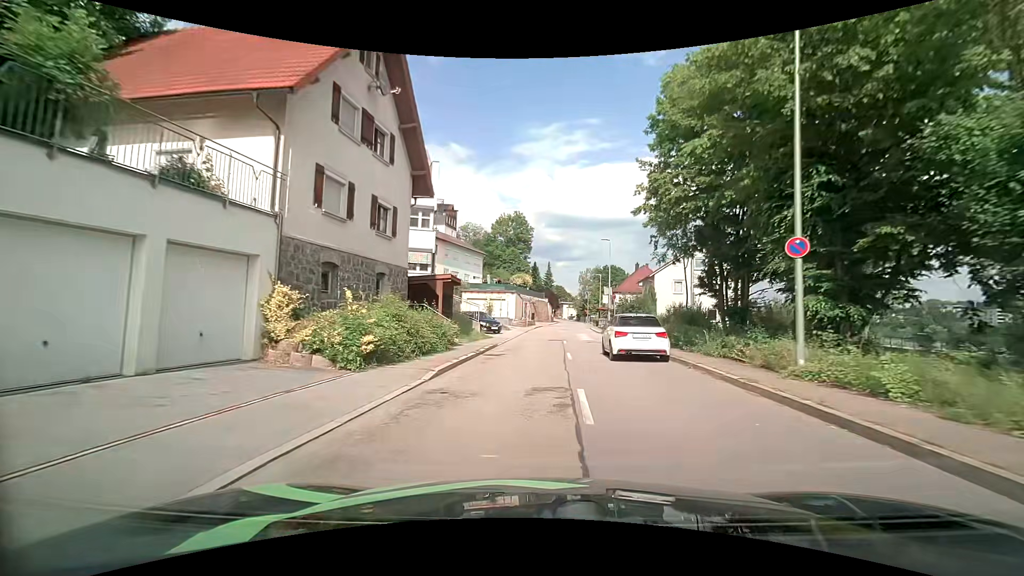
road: tertiary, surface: asphalt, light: Day
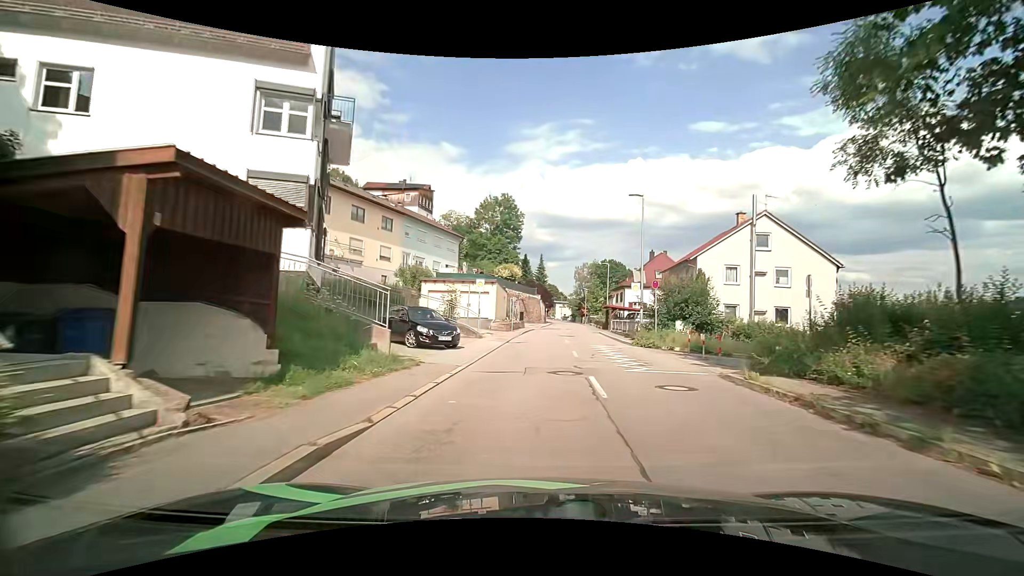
(0.0, +16.5) m; +1°
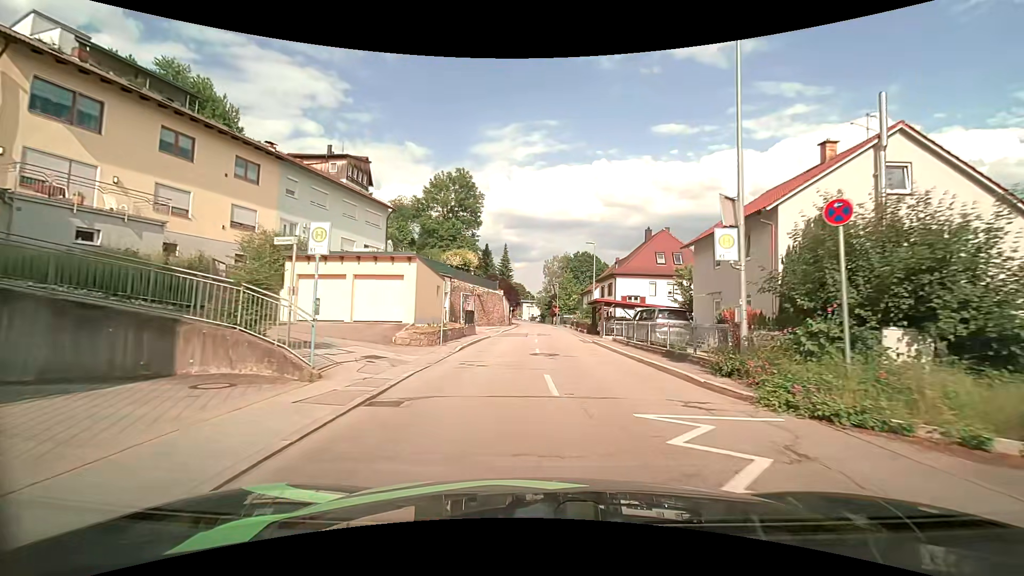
(+0.5, +17.2) m; +3°
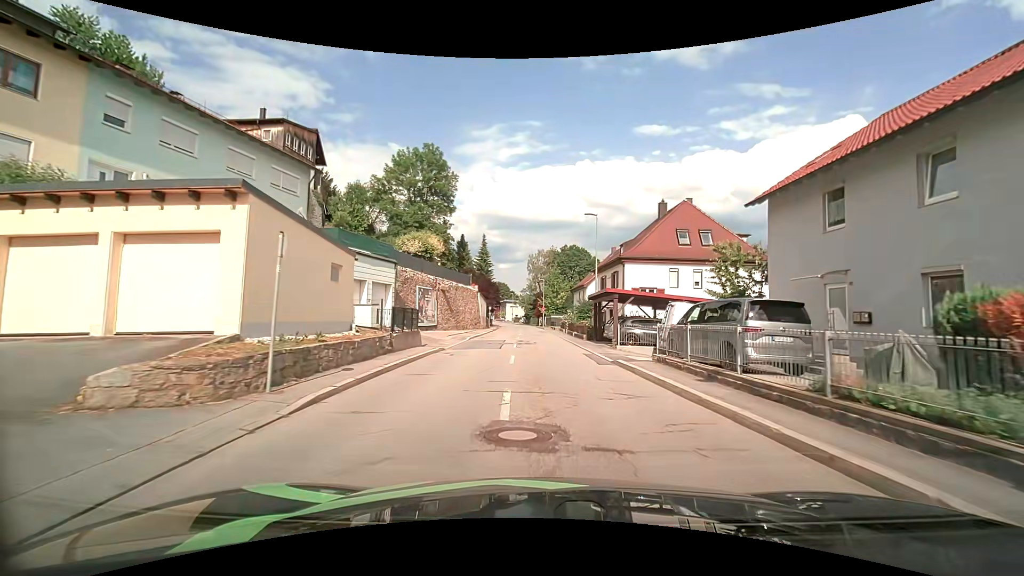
(+0.2, +12.1) m; +2°
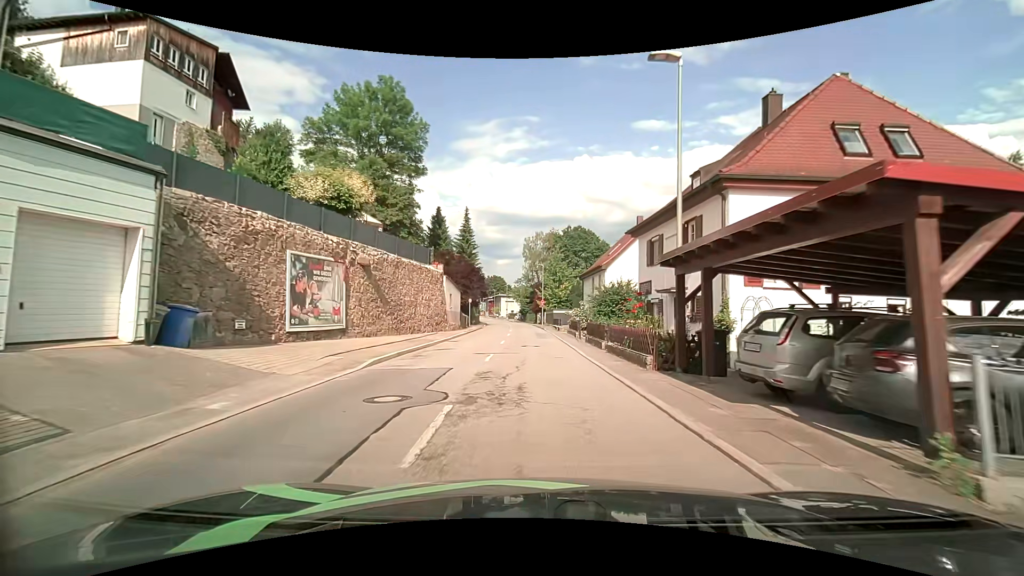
(+0.1, +18.3) m; 0°
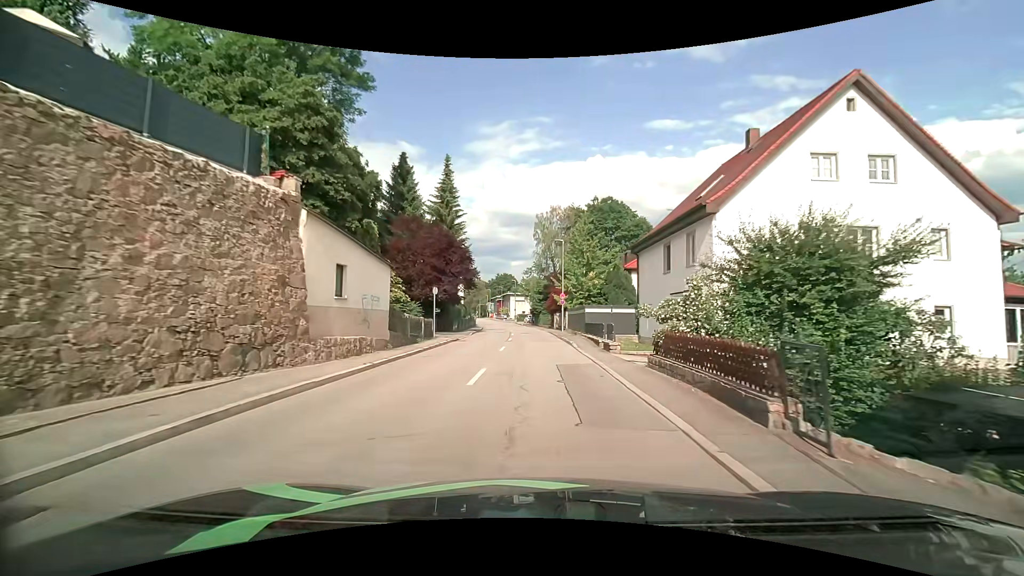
(-0.3, +22.7) m; -1°
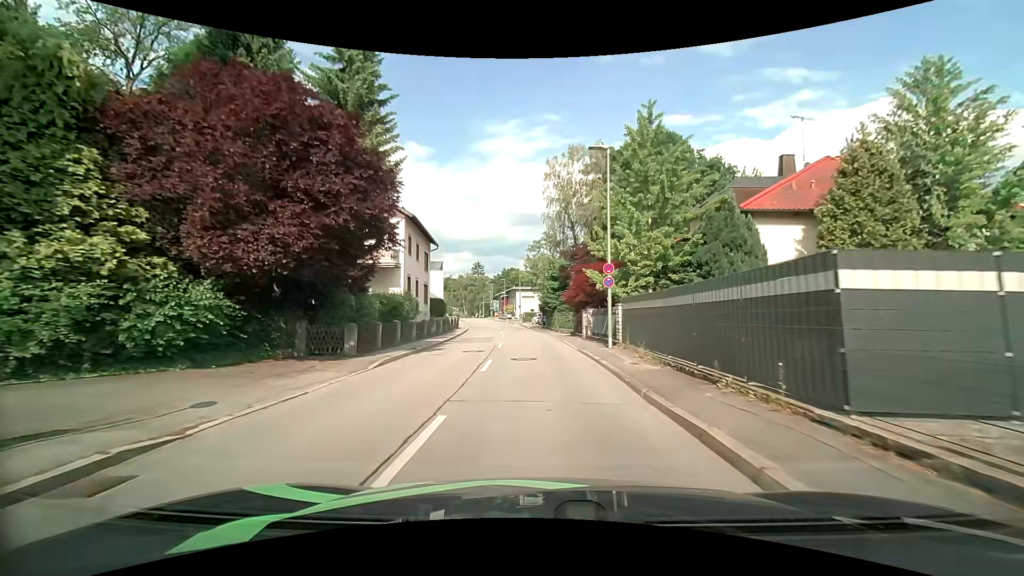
(-0.3, +24.0) m; -2°
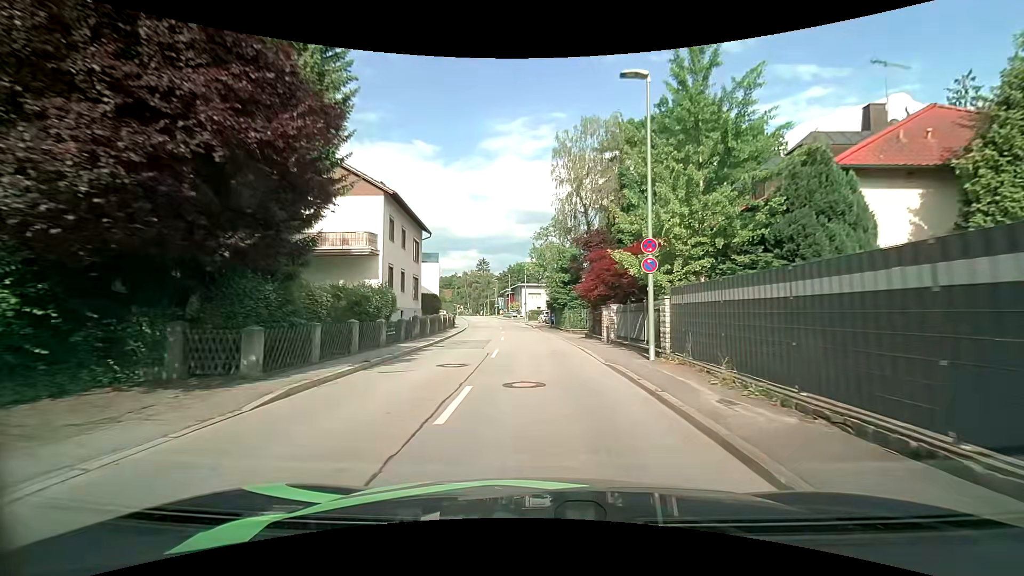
(0.0, +6.0) m; 0°
(0, +10) (0, +20) (-1, +30) (-2, +40) (-3, +50) (-4, +60) (-6, +70) (-8, +80) (-9, +89) (-11, +99) m
